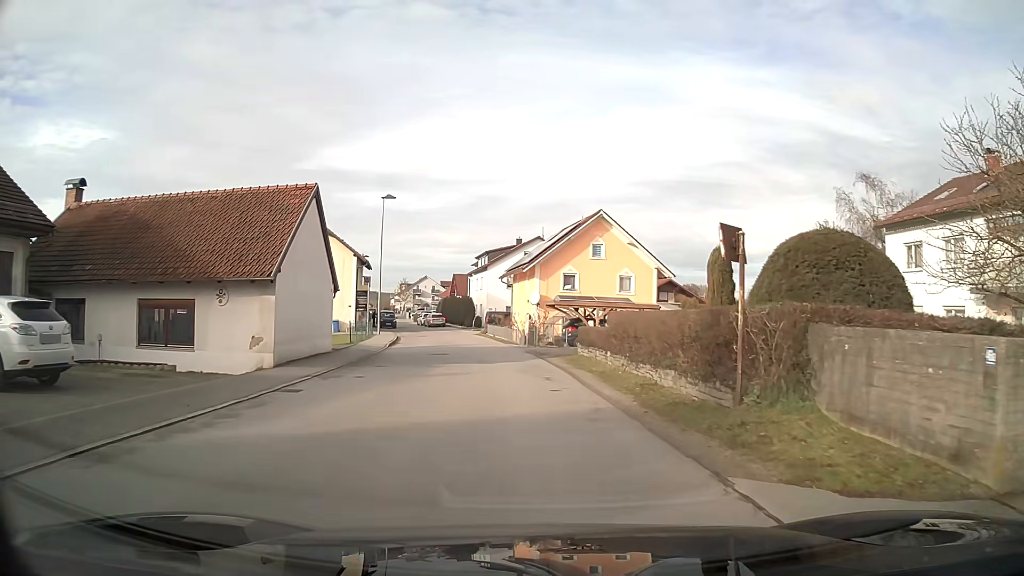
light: Day
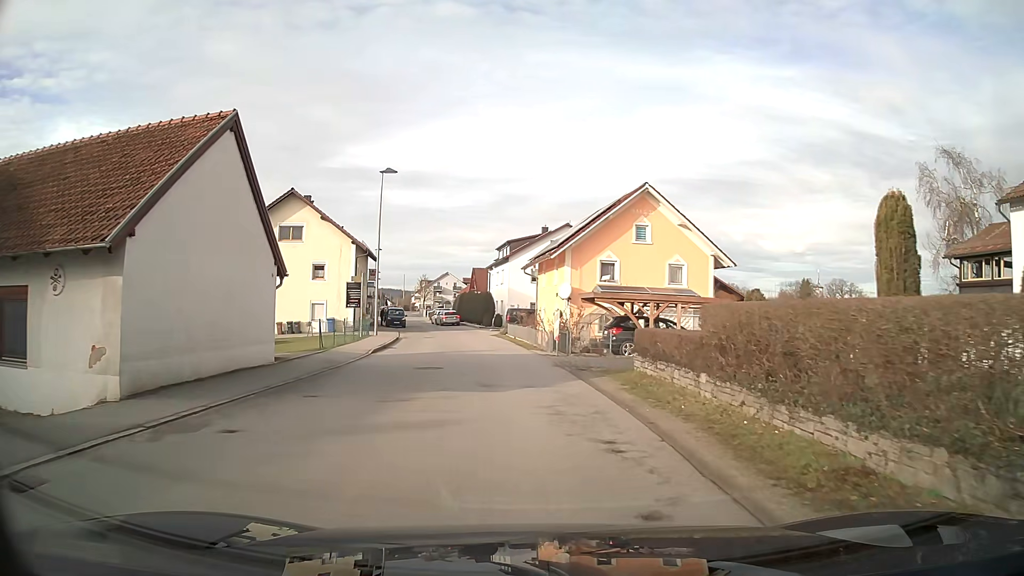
(-0.1, +8.4) m; -2°
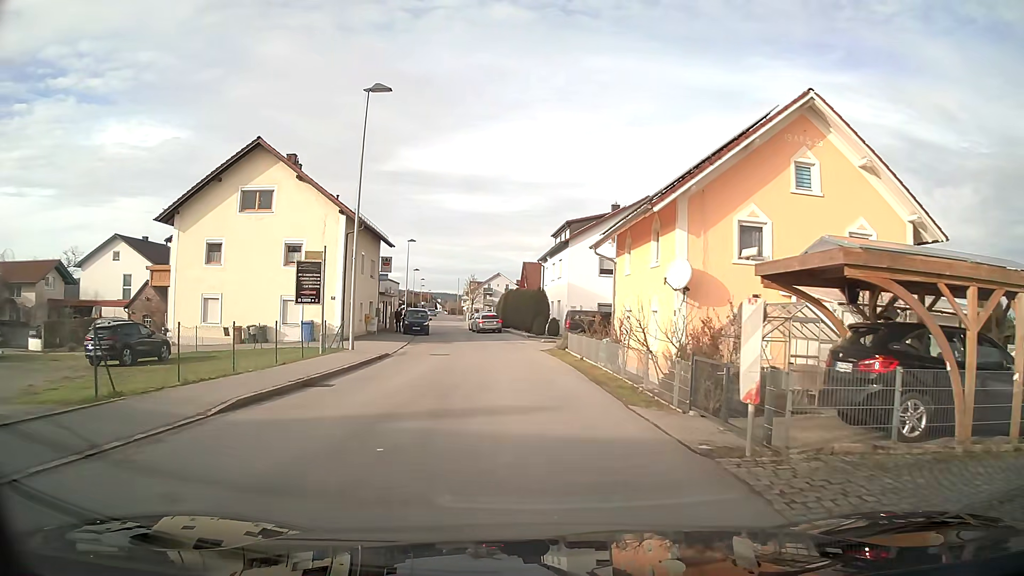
(-0.7, +16.0) m; -5°
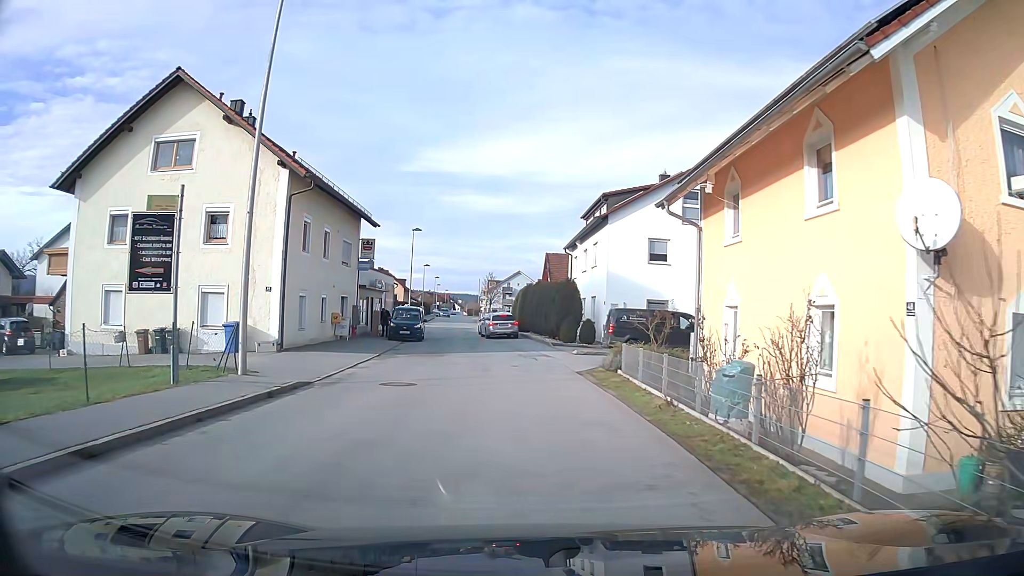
(-0.1, +11.3) m; -2°
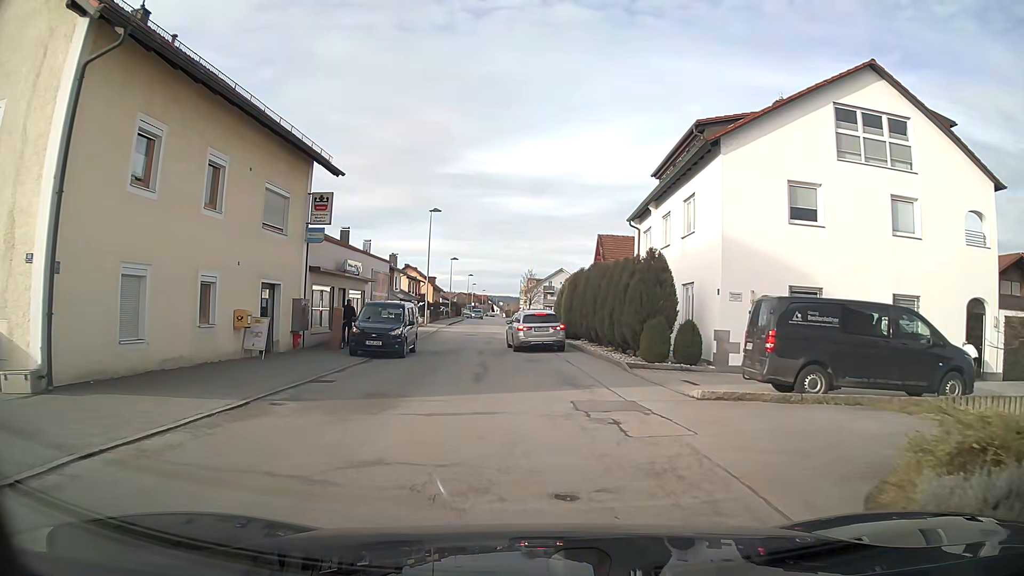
(-0.4, +14.2) m; -4°
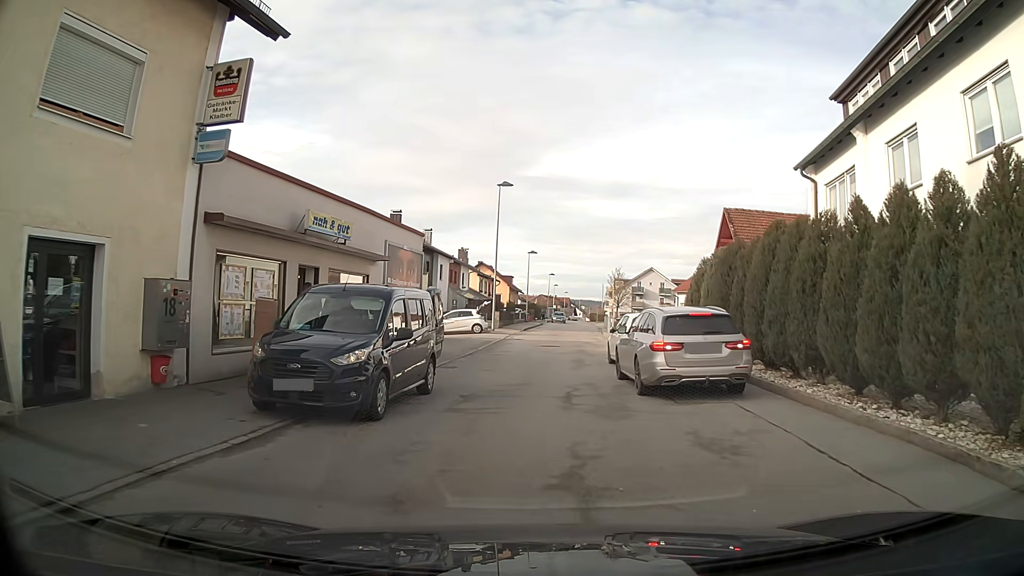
(-0.8, +12.8) m; -6°
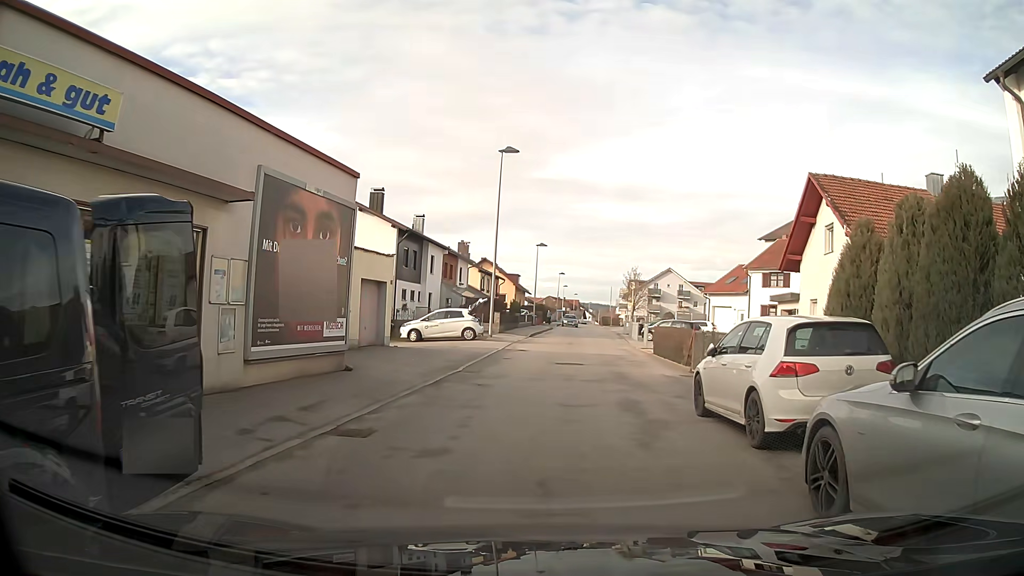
(0.0, +9.9) m; +1°
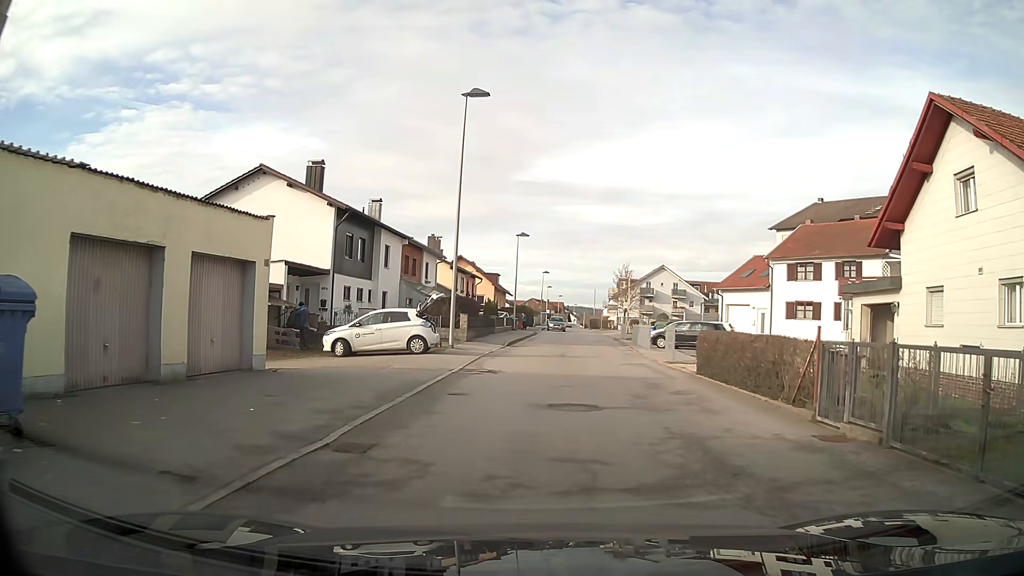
(0.0, +10.1) m; +1°
(0, +10) (+1, +20) (+2, +30) (+3, +40) (+3, +50) (+4, +60) (+4, +70) (+5, +80) (+5, +90) (+5, +100) m
